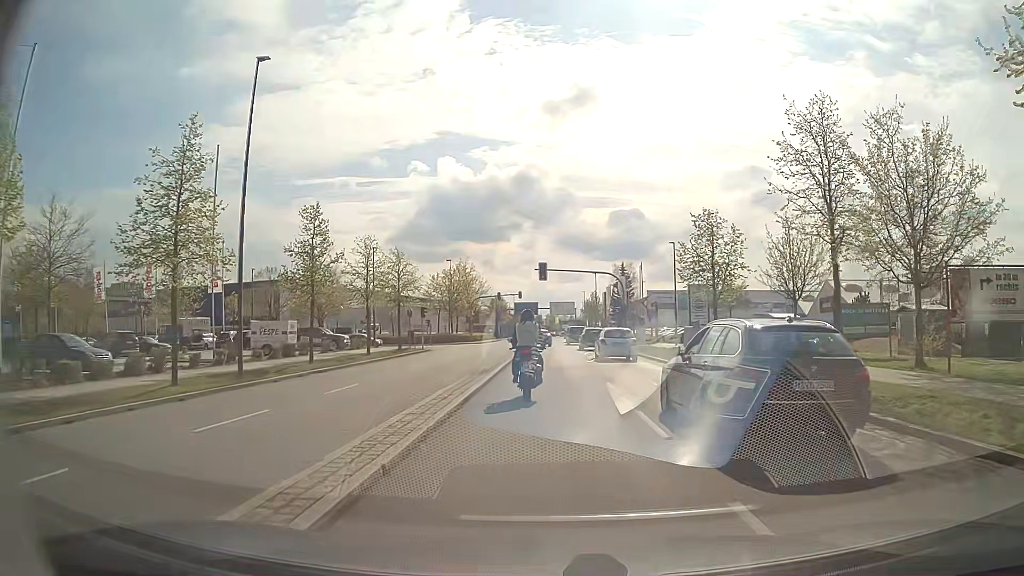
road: residential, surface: asphalt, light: Day
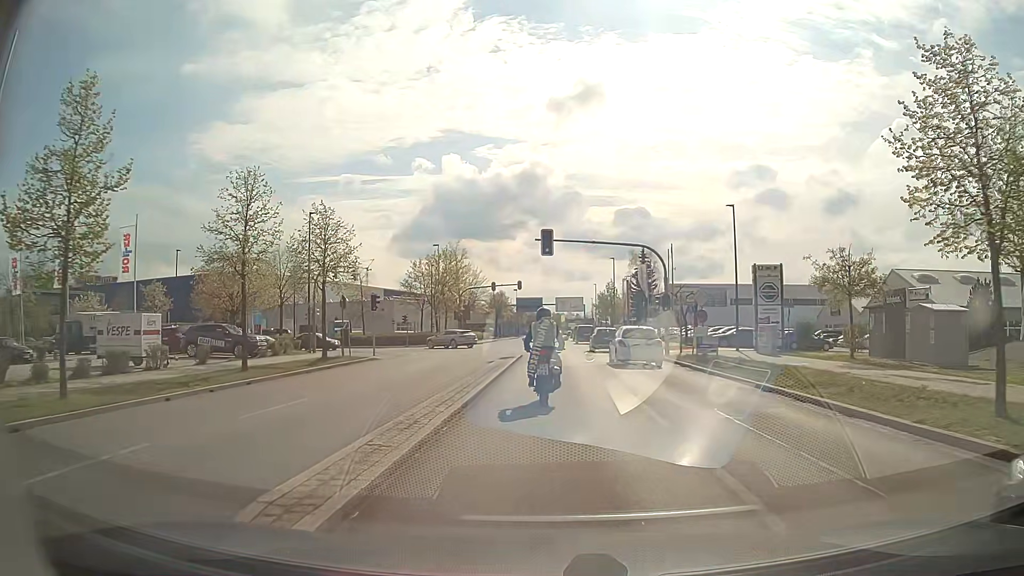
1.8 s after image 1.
(0.0, +16.5) m; 0°
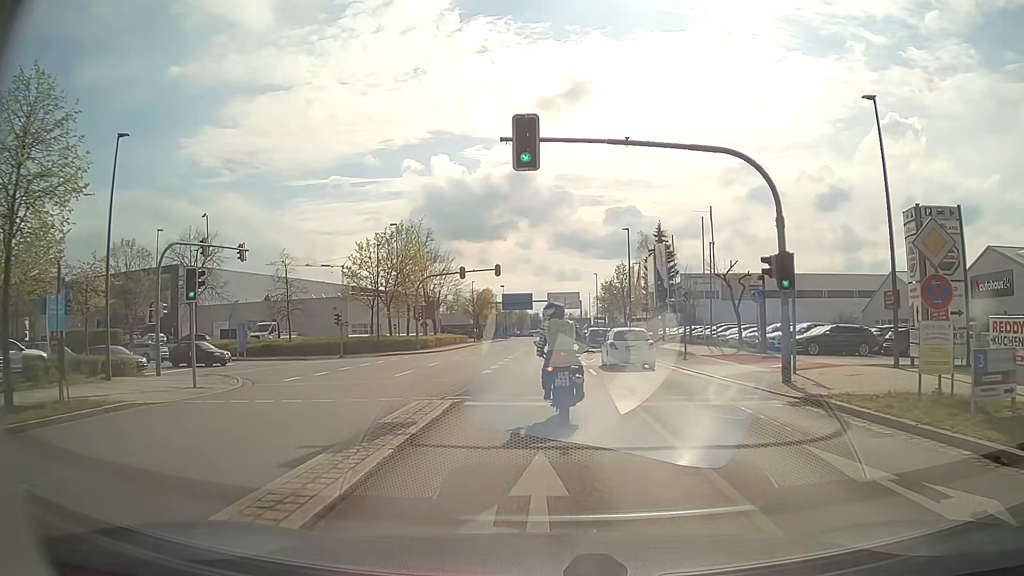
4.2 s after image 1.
(+0.3, +19.0) m; +1°
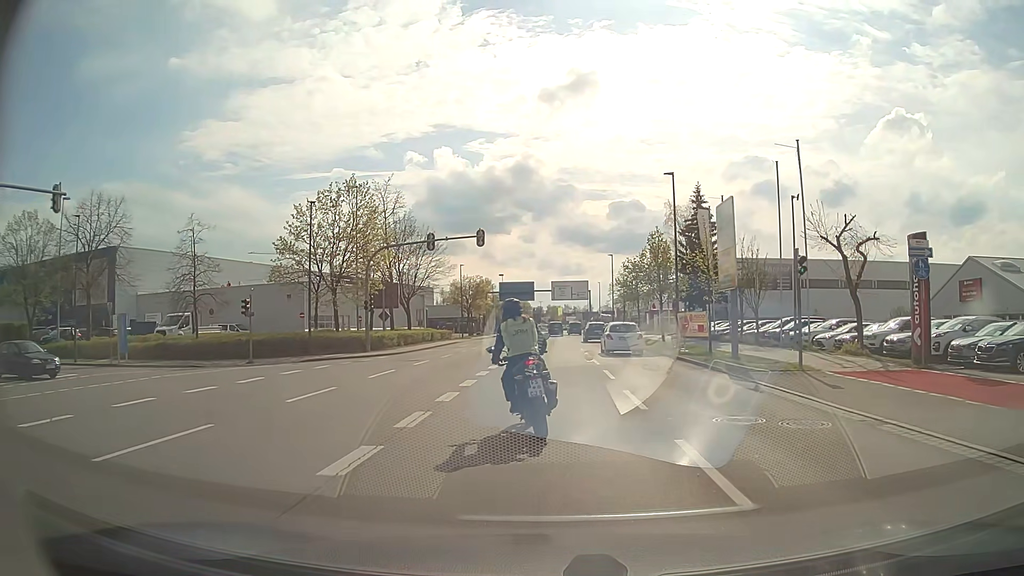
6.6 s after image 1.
(-0.1, +15.8) m; -1°
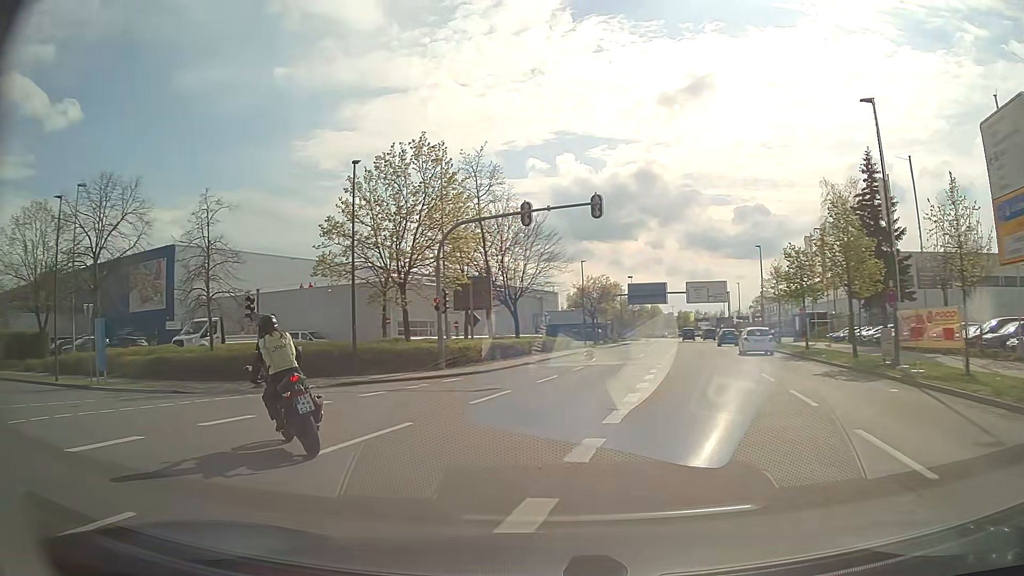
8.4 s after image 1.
(-0.3, +11.2) m; -10°
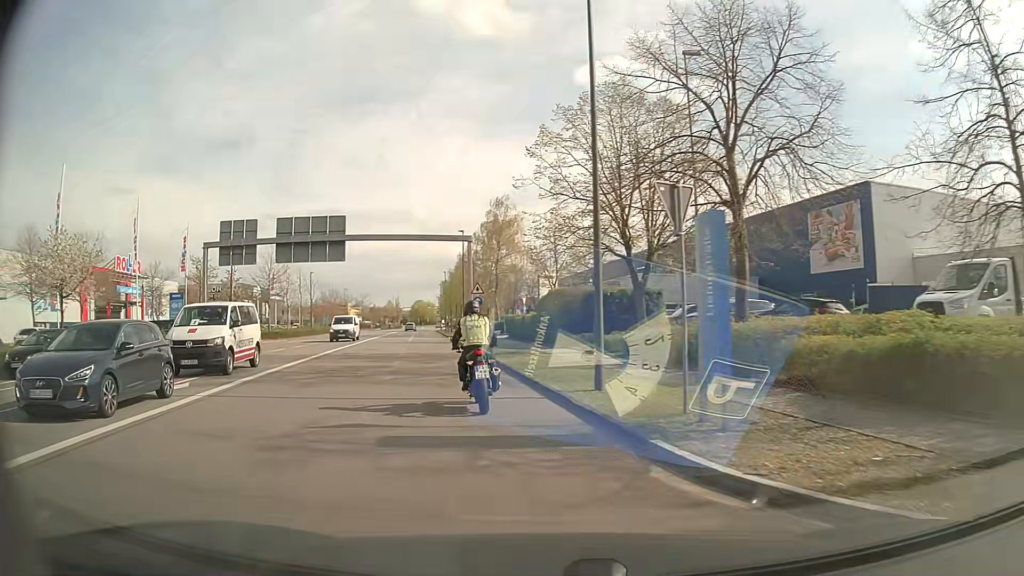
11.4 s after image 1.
(-10.1, +16.4) m; -58°
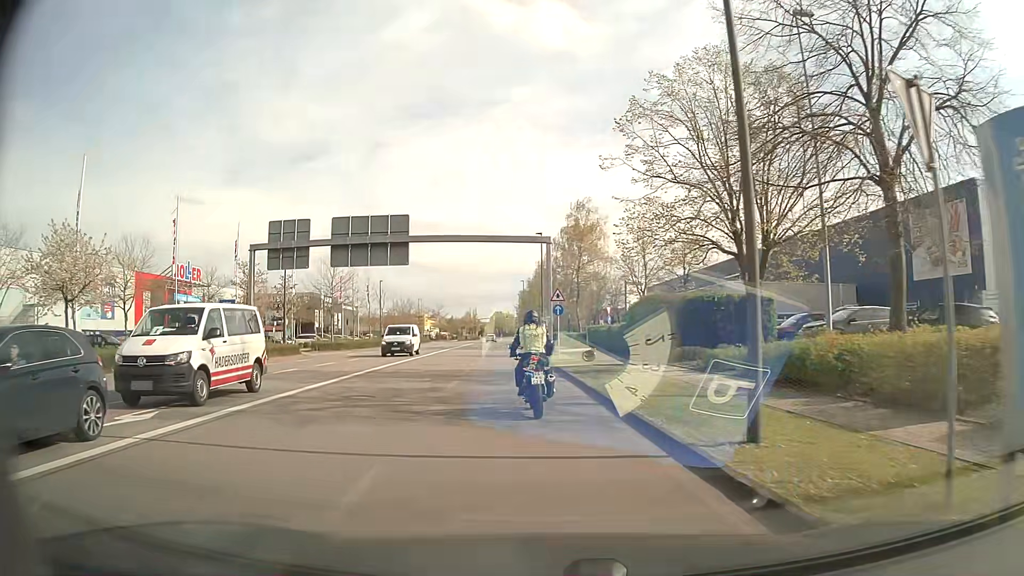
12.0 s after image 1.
(-0.3, +4.8) m; -7°
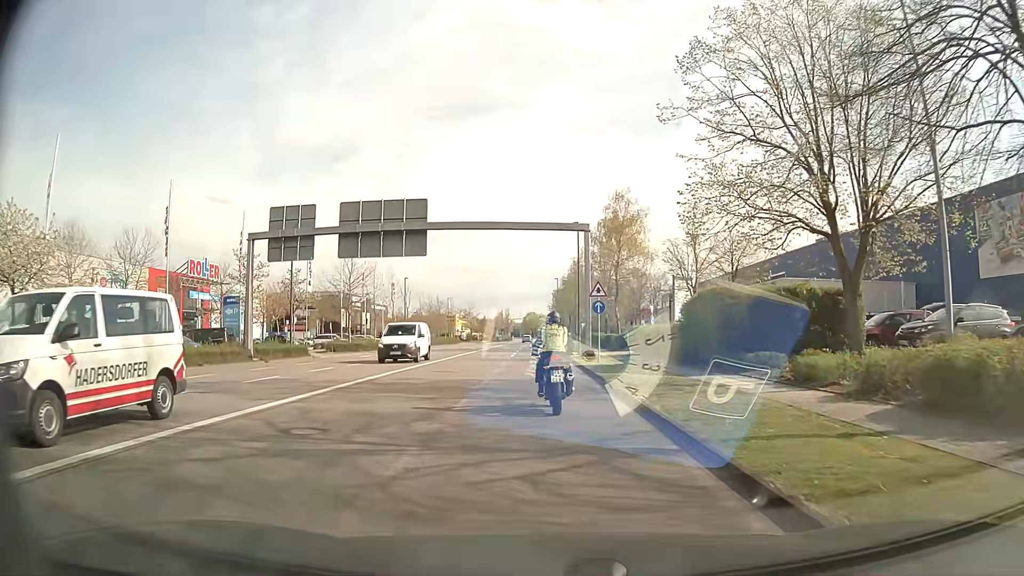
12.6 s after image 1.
(-0.2, +5.1) m; -3°
(0, +10) (0, +20) (0, +30) (-1, +40) (-1, +50) (-1, +60) (-1, +70) (-1, +80) (-1, +90) (-2, +100) m
